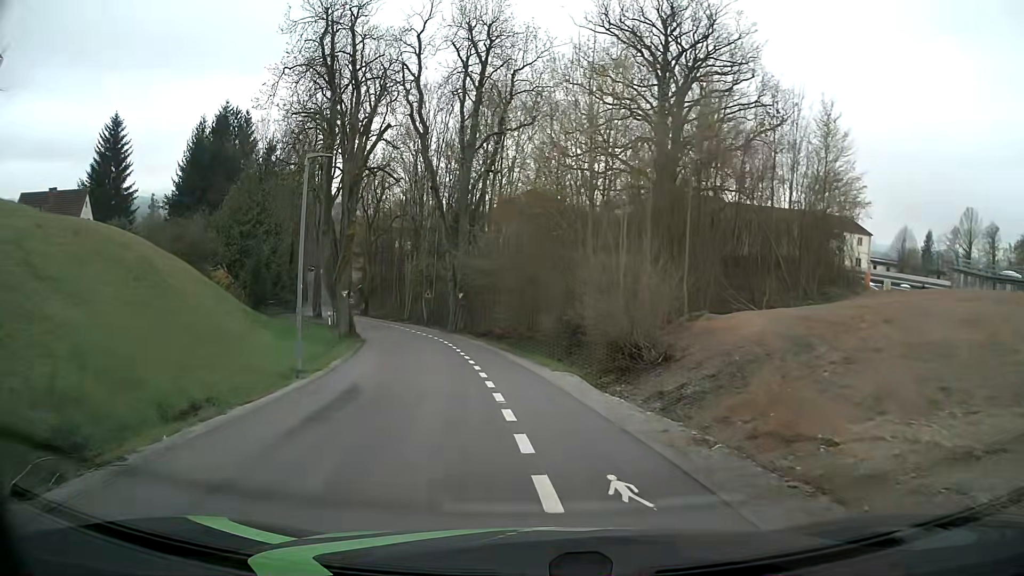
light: Day
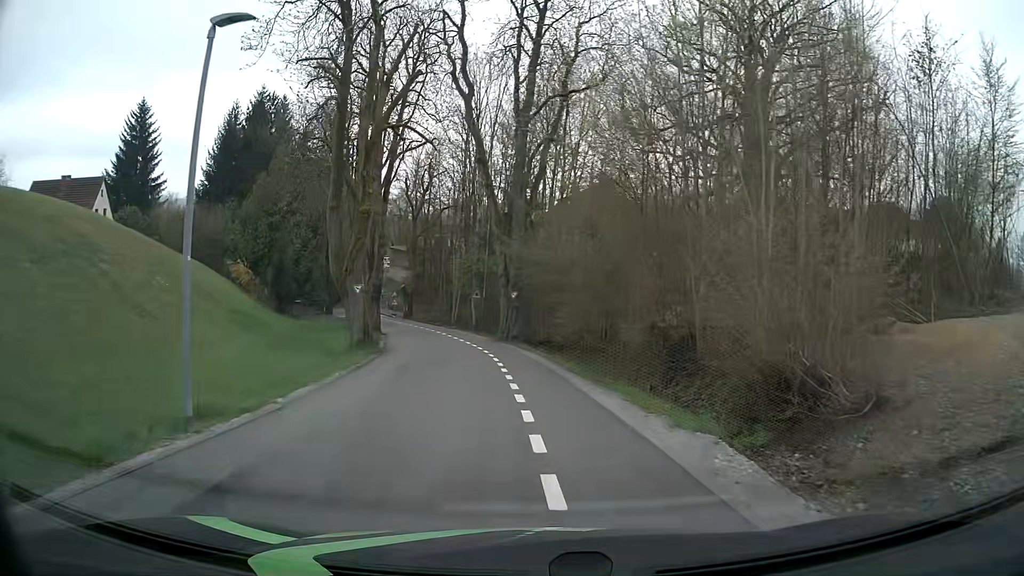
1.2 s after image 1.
(-0.3, +7.8) m; -5°
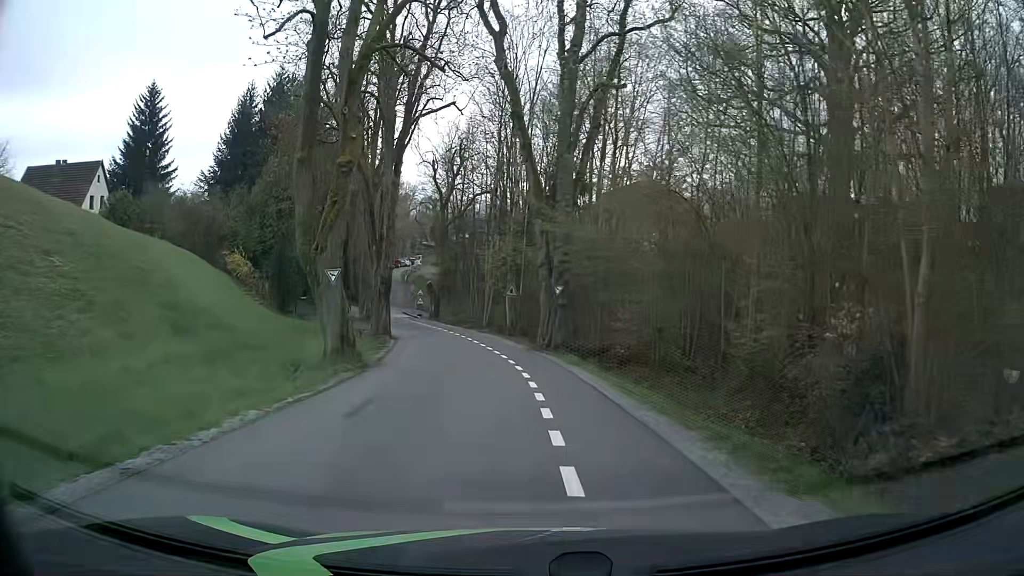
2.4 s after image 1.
(-0.2, +7.6) m; -3°
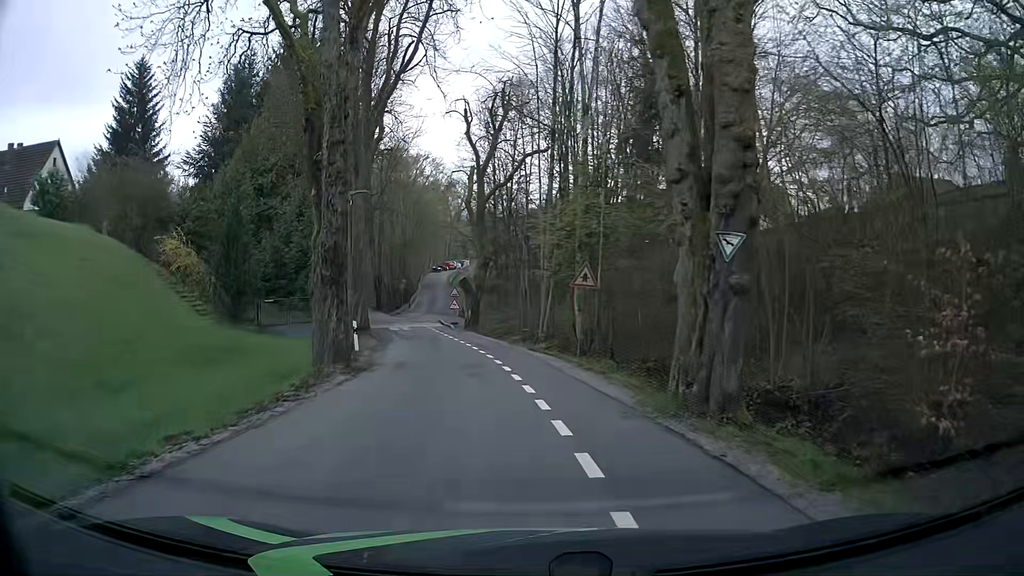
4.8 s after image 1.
(-0.6, +15.5) m; -4°
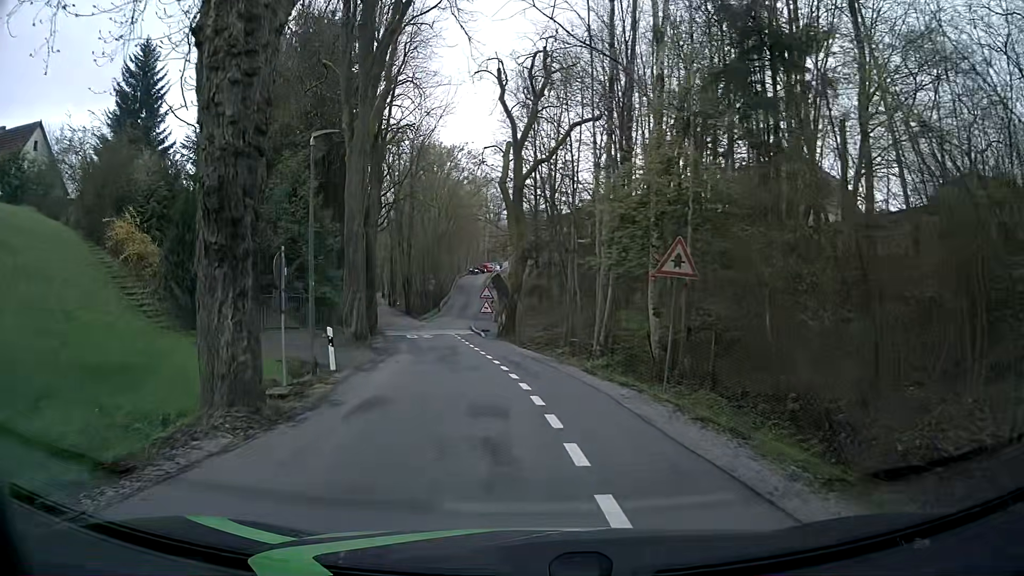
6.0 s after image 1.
(-0.3, +7.5) m; -3°
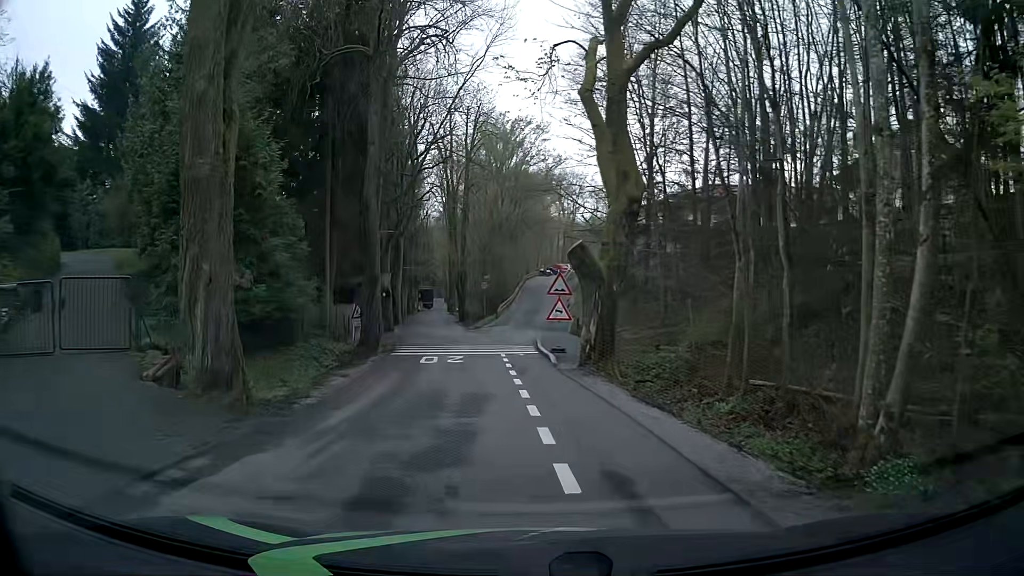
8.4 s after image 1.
(-0.9, +14.8) m; -7°
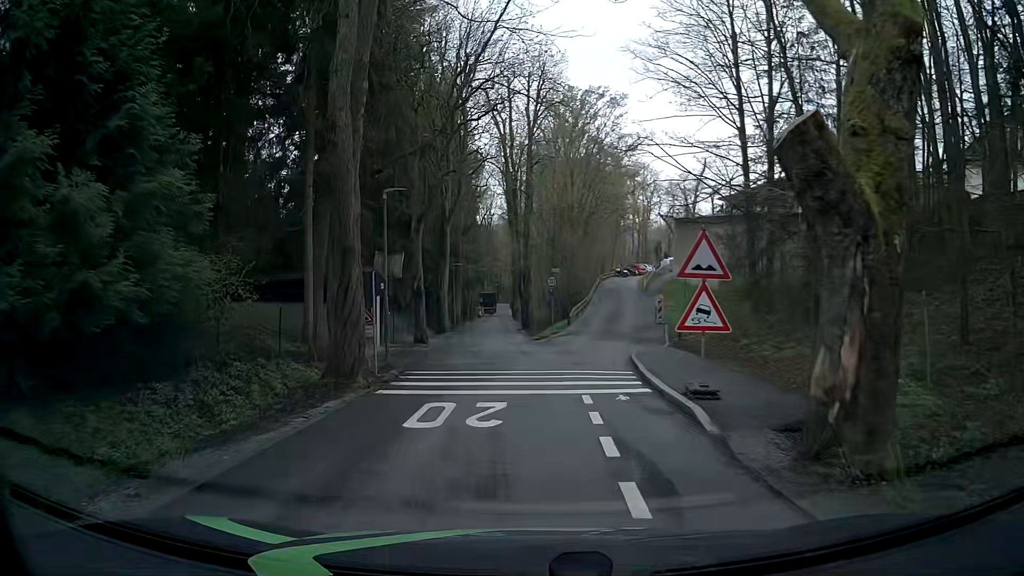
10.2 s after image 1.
(-0.5, +10.6) m; -5°
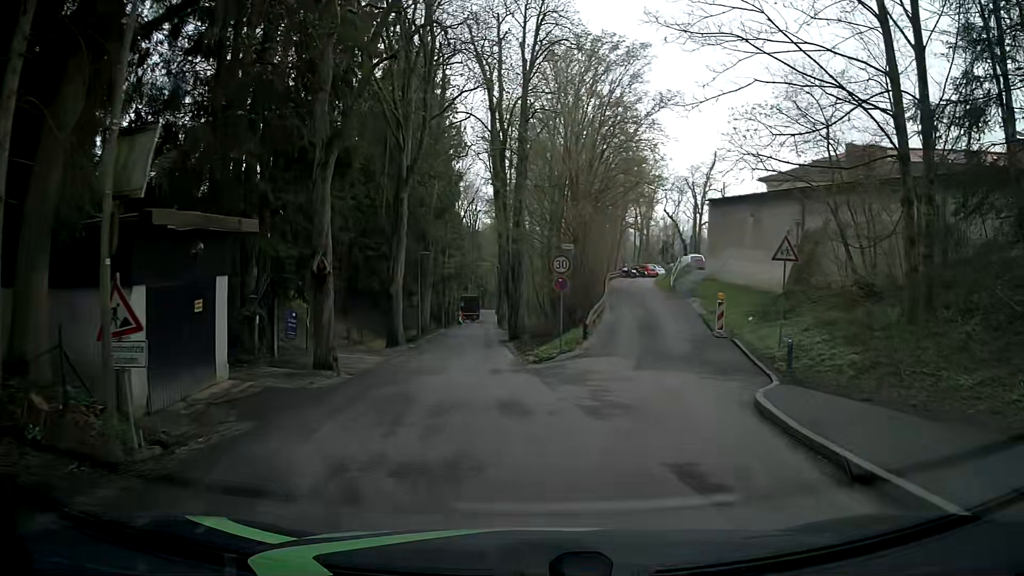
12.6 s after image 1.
(-0.5, +13.0) m; -1°
